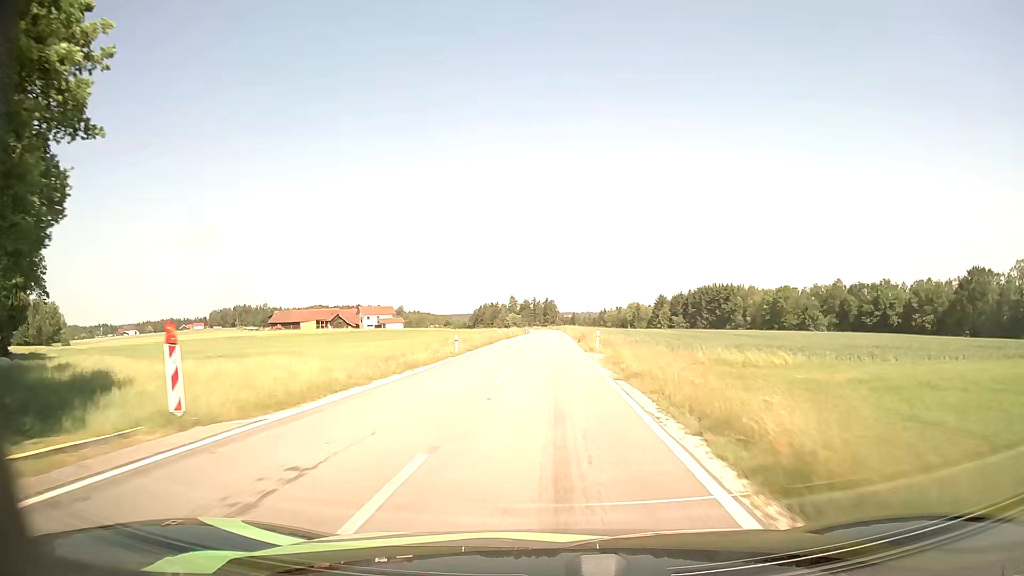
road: tertiary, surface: asphalt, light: Day
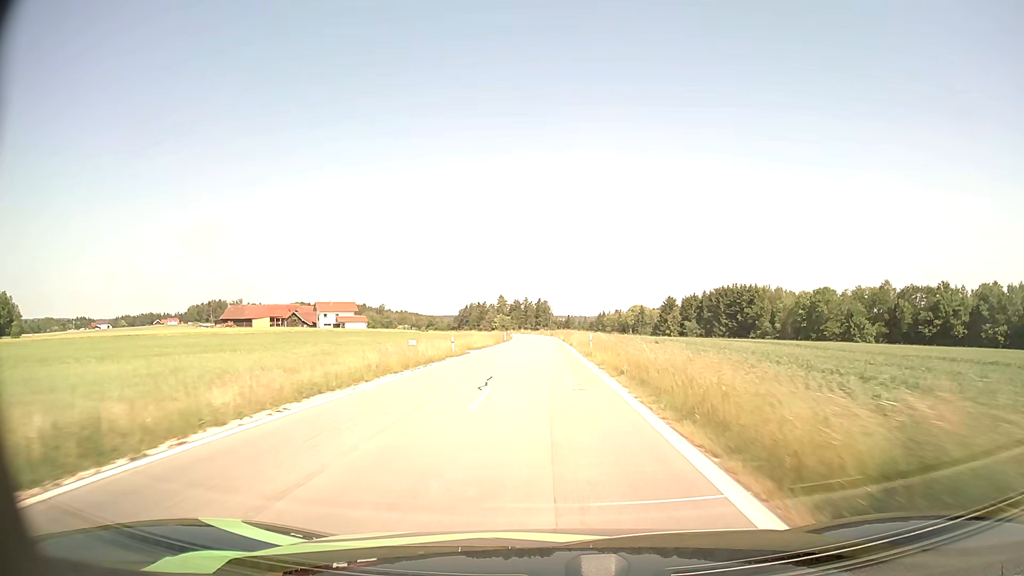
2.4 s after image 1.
(0.0, +42.0) m; 0°
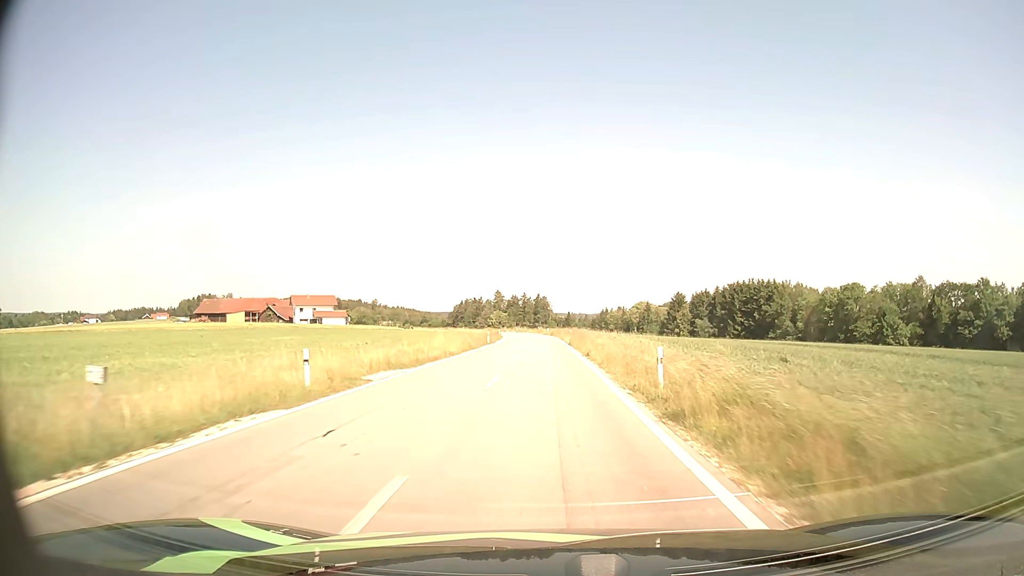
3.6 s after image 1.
(0.0, +20.8) m; 0°
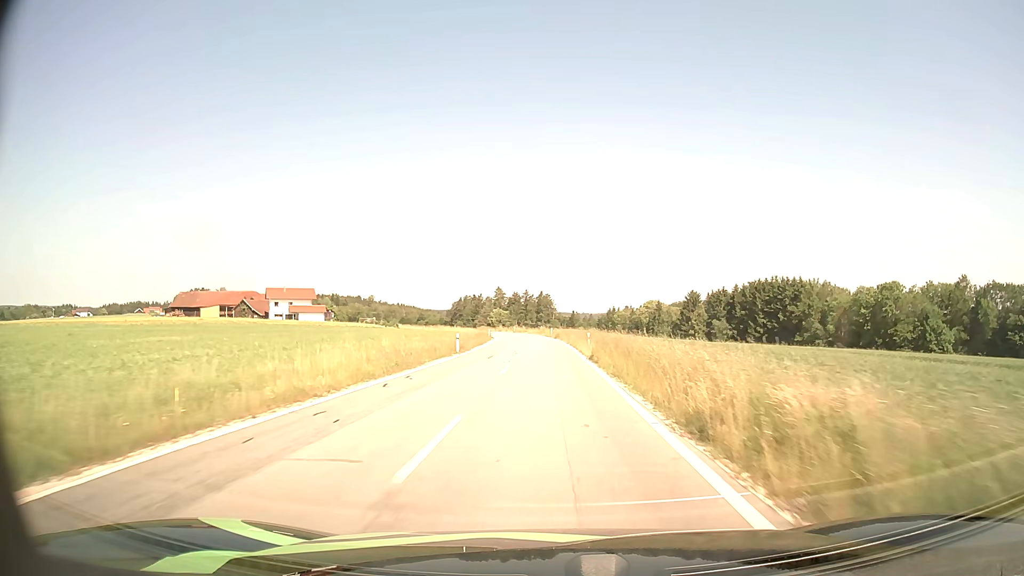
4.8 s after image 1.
(-0.1, +20.7) m; 0°
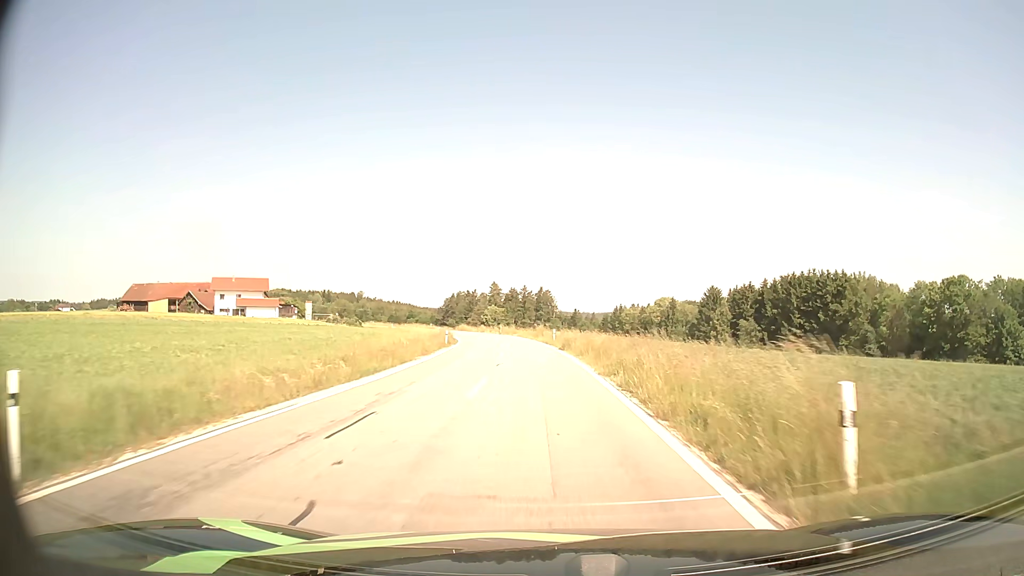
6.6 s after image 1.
(+0.1, +30.6) m; 0°
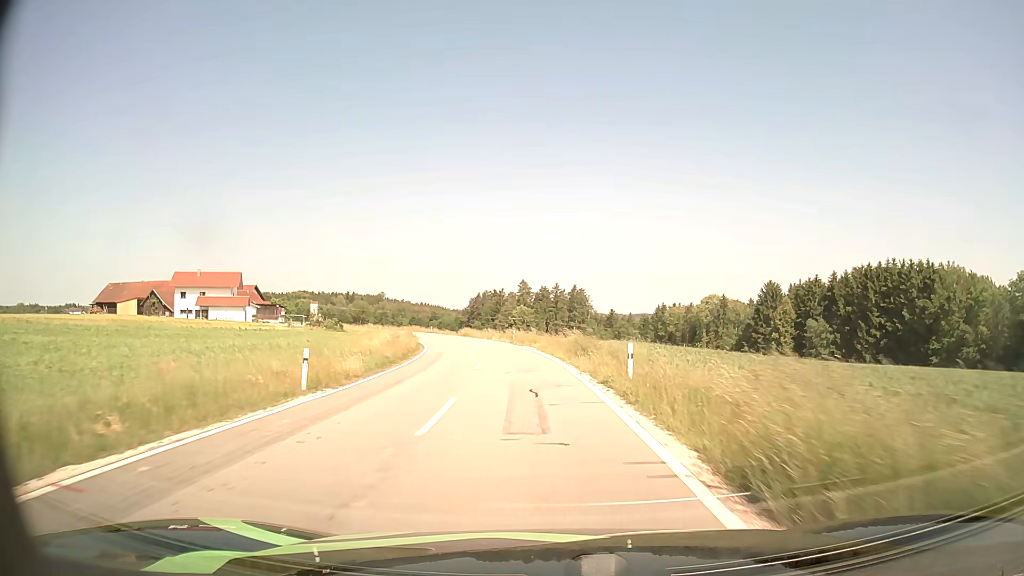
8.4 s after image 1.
(-0.4, +28.7) m; -3°
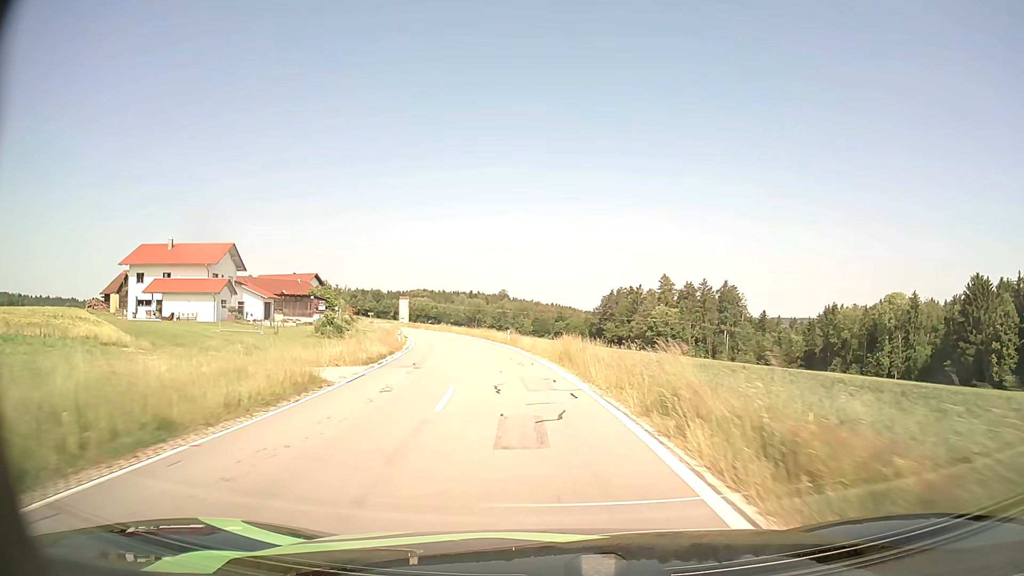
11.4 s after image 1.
(-4.2, +47.4) m; -11°
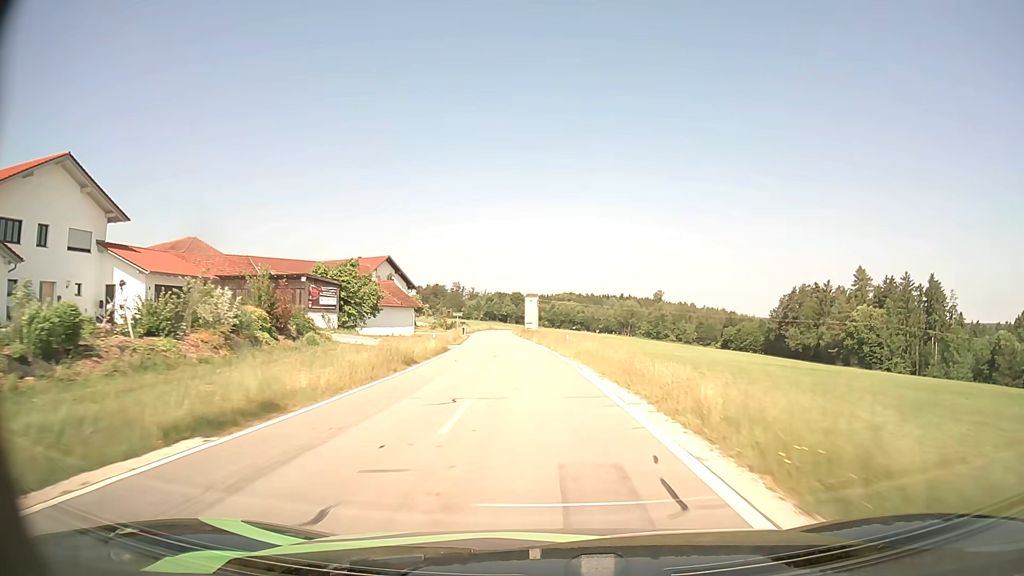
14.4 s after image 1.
(-6.3, +51.9) m; -13°
(0, +10) (-1, +20) (-1, +30) (-2, +40) (-3, +50) (-3, +60) (-4, +70) (-5, +80) (-6, +90) (-7, +100) m
